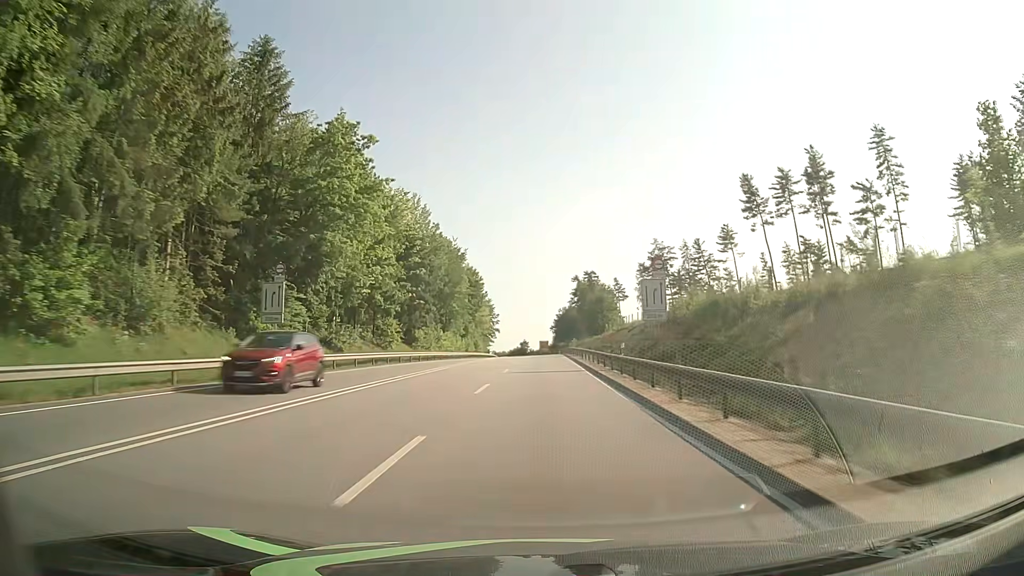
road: primary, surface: asphalt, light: Day
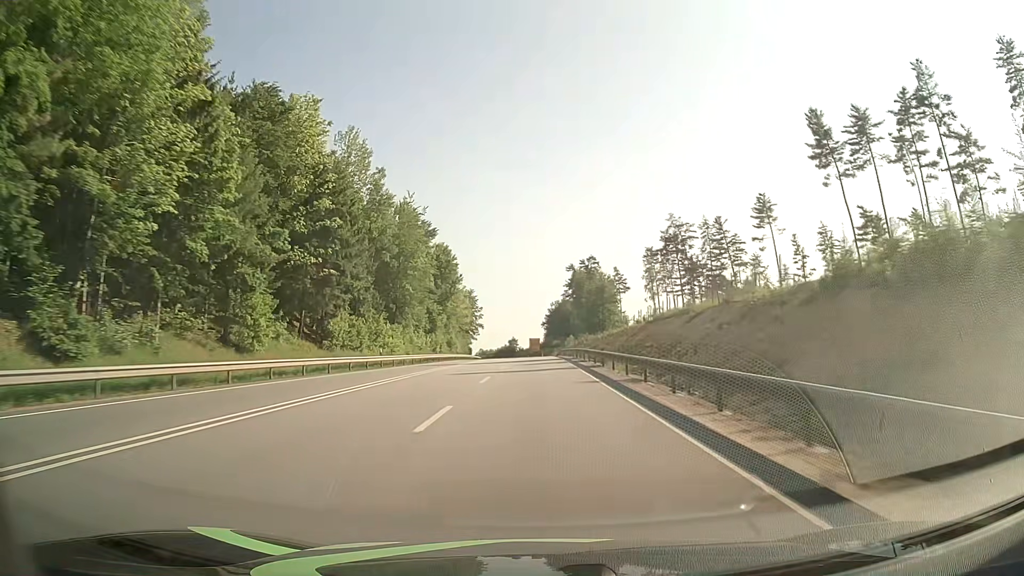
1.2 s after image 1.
(+0.2, +31.8) m; +1°
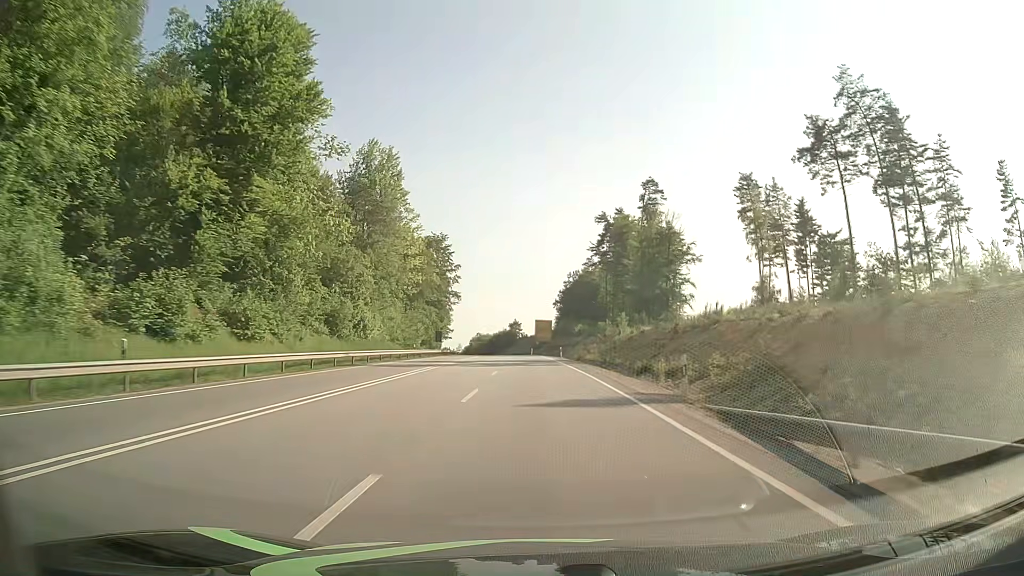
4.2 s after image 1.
(-0.3, +79.4) m; -1°
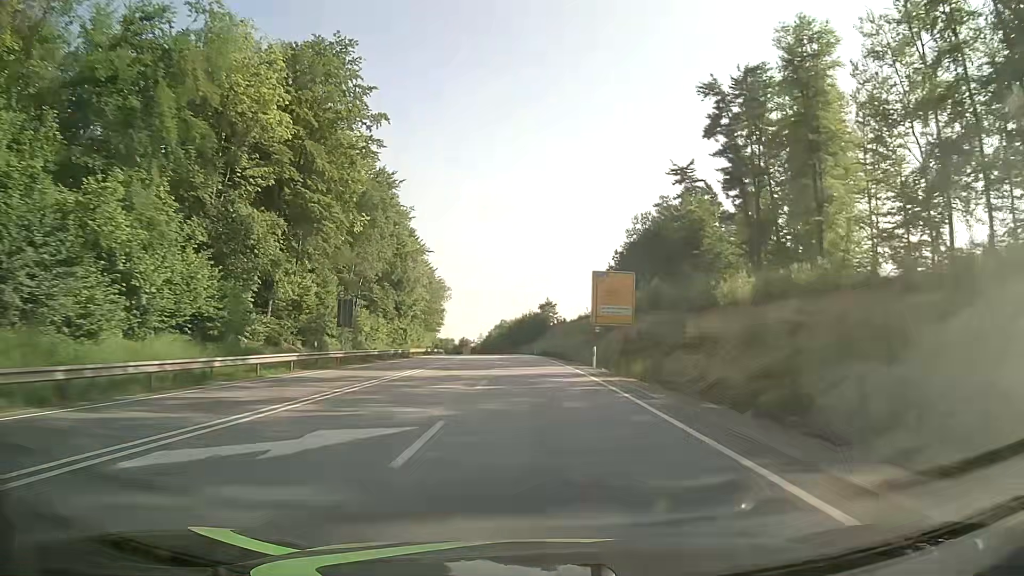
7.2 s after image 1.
(-1.7, +79.5) m; -3°
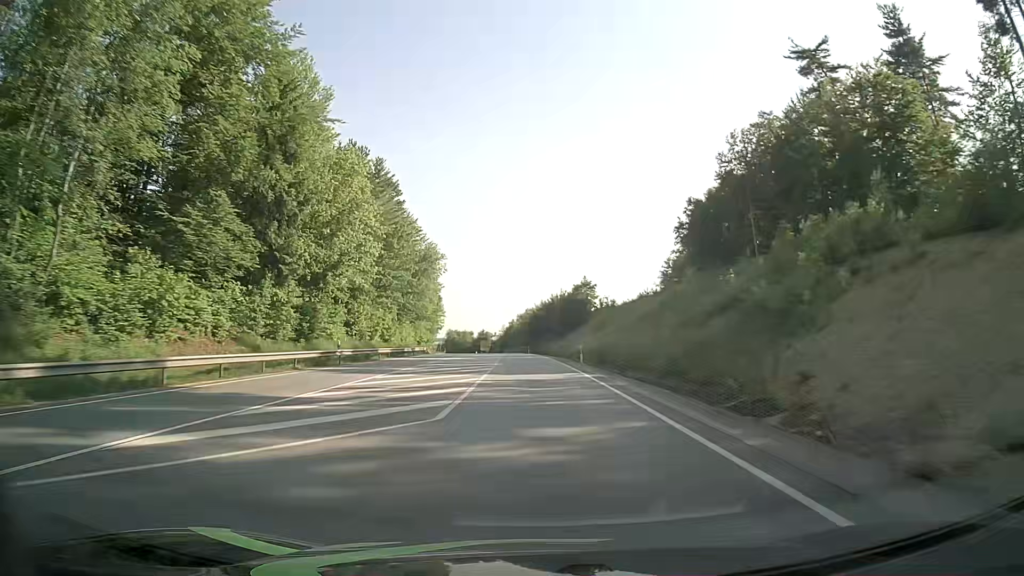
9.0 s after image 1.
(-1.0, +47.8) m; -2°
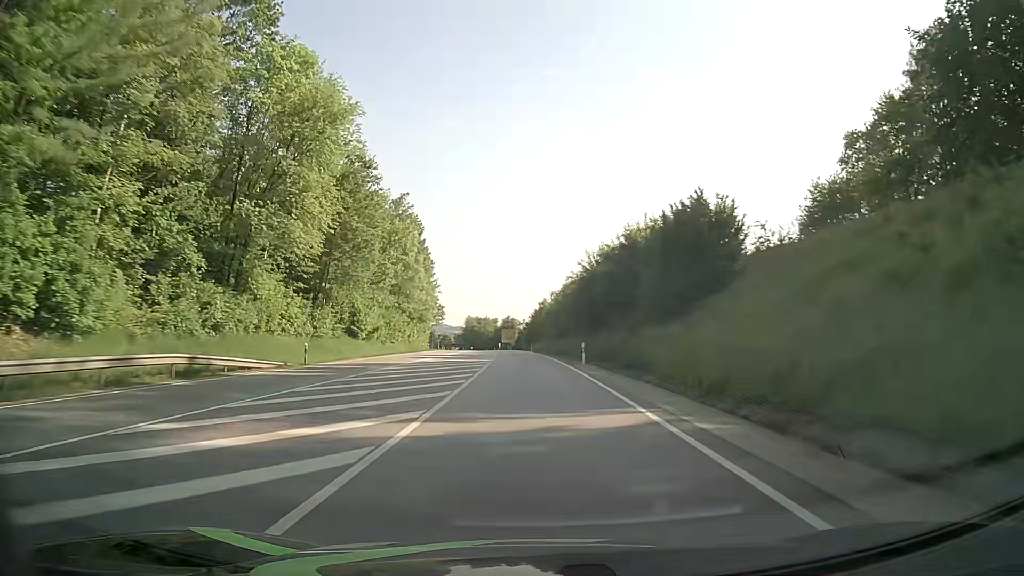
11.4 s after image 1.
(-1.7, +63.6) m; -3°
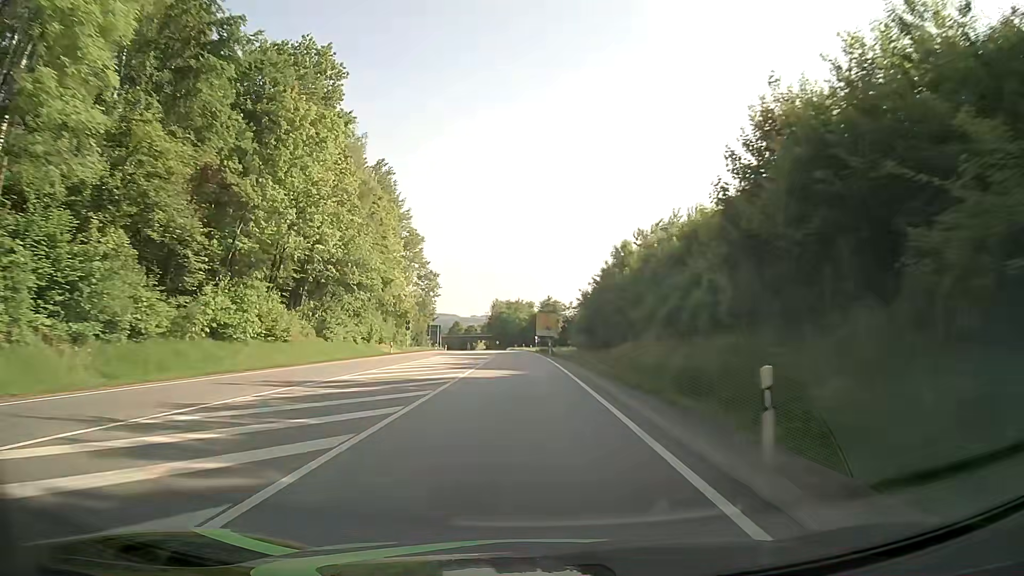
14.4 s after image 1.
(-2.5, +75.4) m; -4°
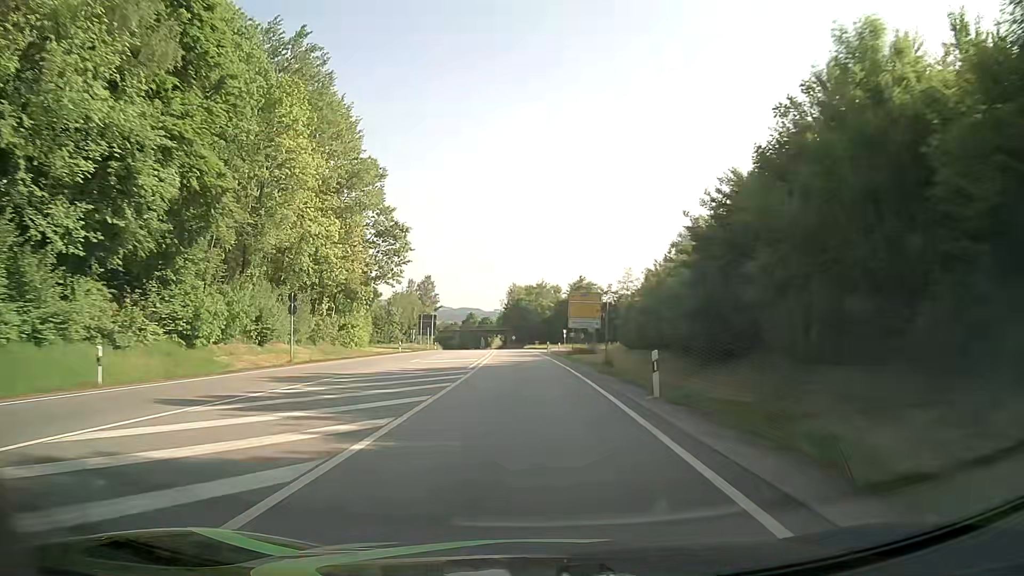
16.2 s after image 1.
(-0.7, +42.4) m; -2°
(0, +10) (0, +20) (0, +30) (-1, +40) (-1, +50) (-1, +60) (-2, +70) (-2, +80) (-3, +90) (-4, +100) m
